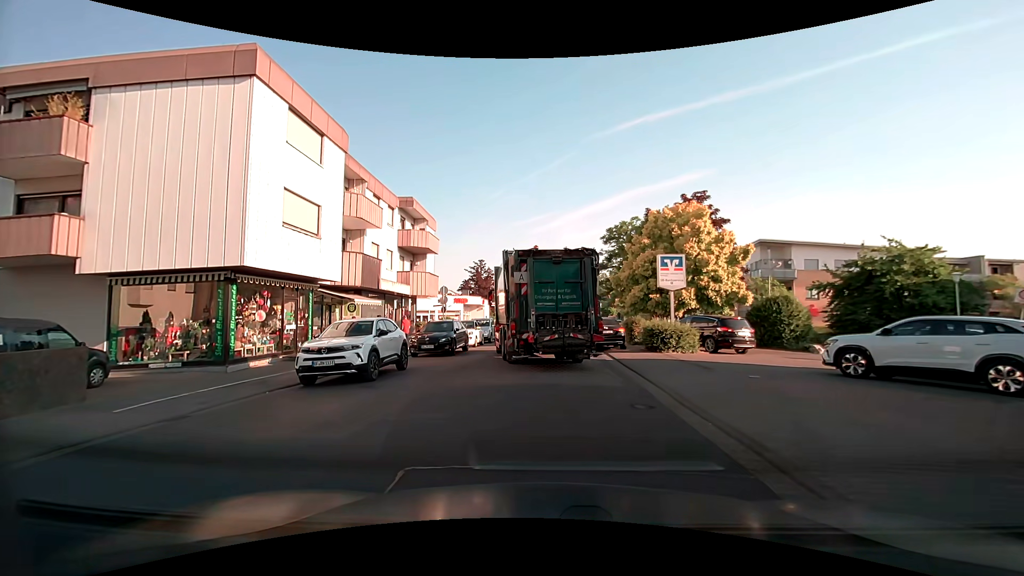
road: tertiary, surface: asphalt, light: Day
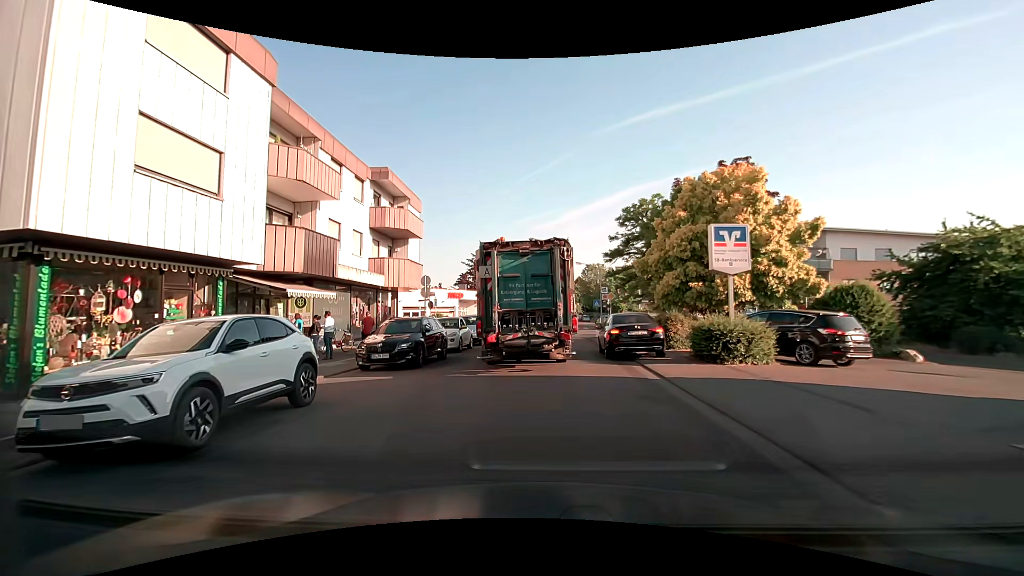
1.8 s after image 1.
(-0.2, +6.4) m; -3°
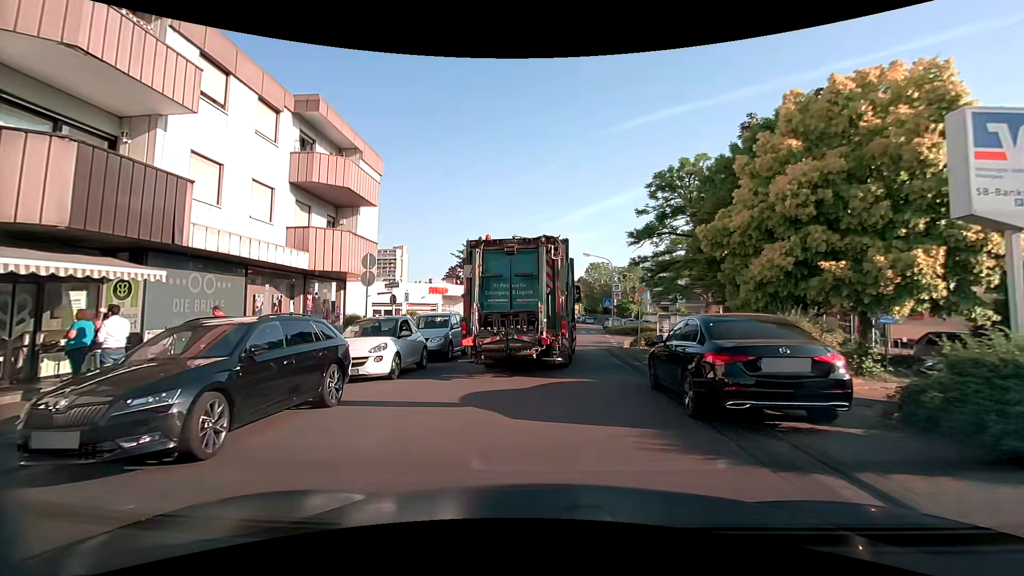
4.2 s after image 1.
(+0.2, +9.1) m; +1°
(0, +10) (+1, +20) (+1, +30) (+2, +40) (+3, +50) (+3, +60) (+4, +70) (+5, +80) (+5, +90) (+5, +100) m
